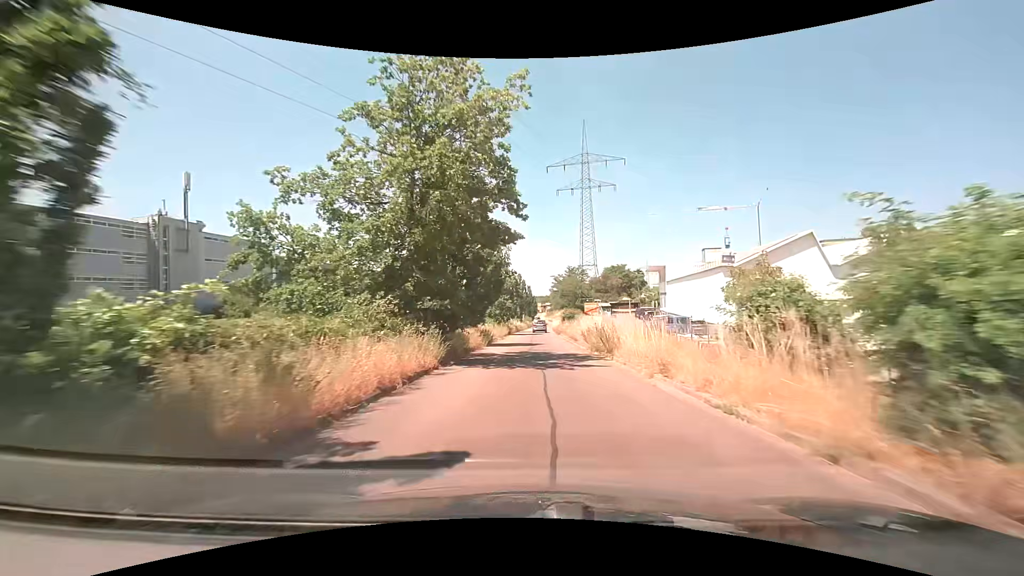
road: trunk_link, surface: asphalt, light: Day
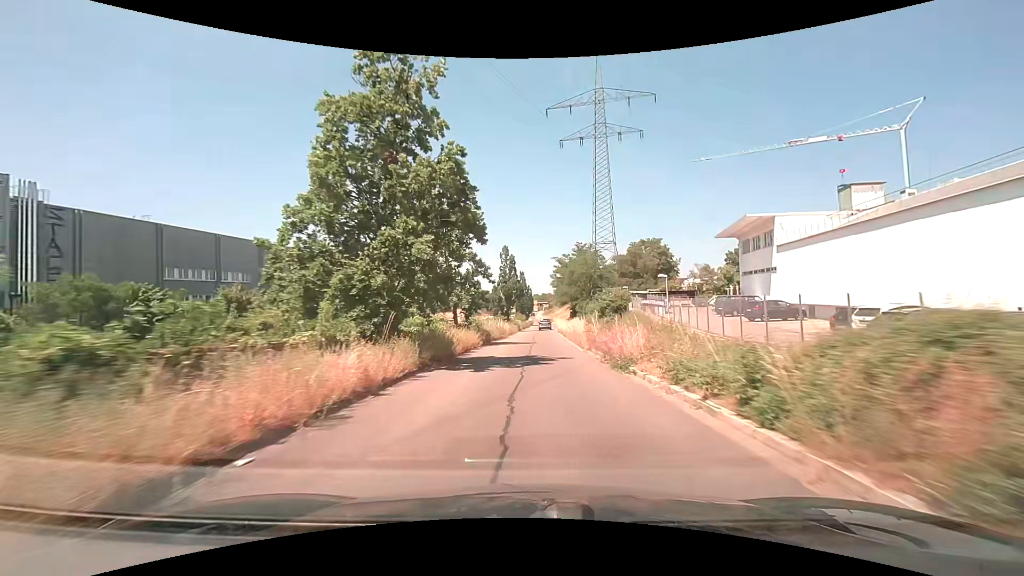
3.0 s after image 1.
(+0.7, +39.6) m; +1°
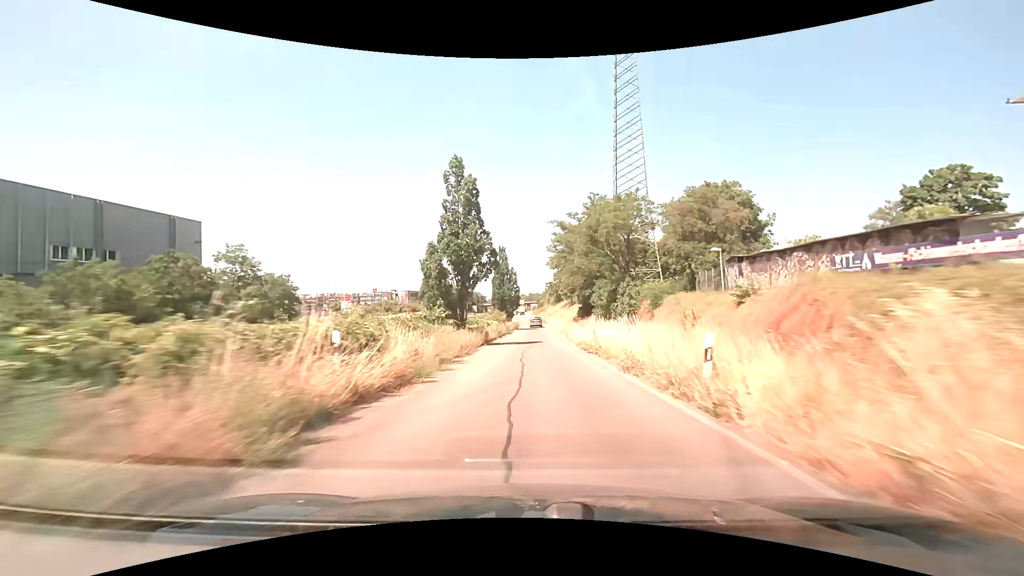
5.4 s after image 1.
(+0.3, +37.9) m; +1°
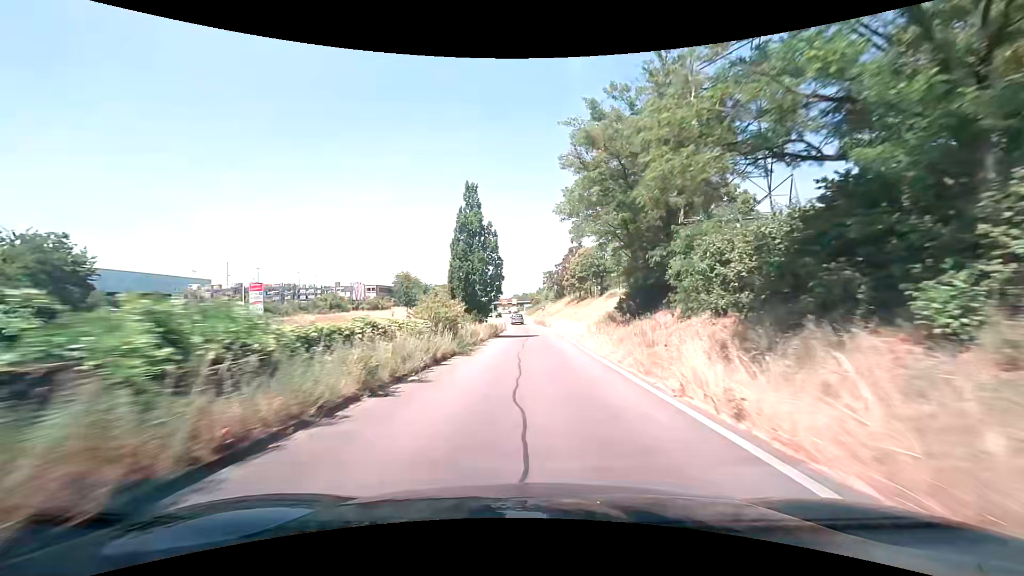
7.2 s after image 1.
(+0.3, +32.3) m; 0°
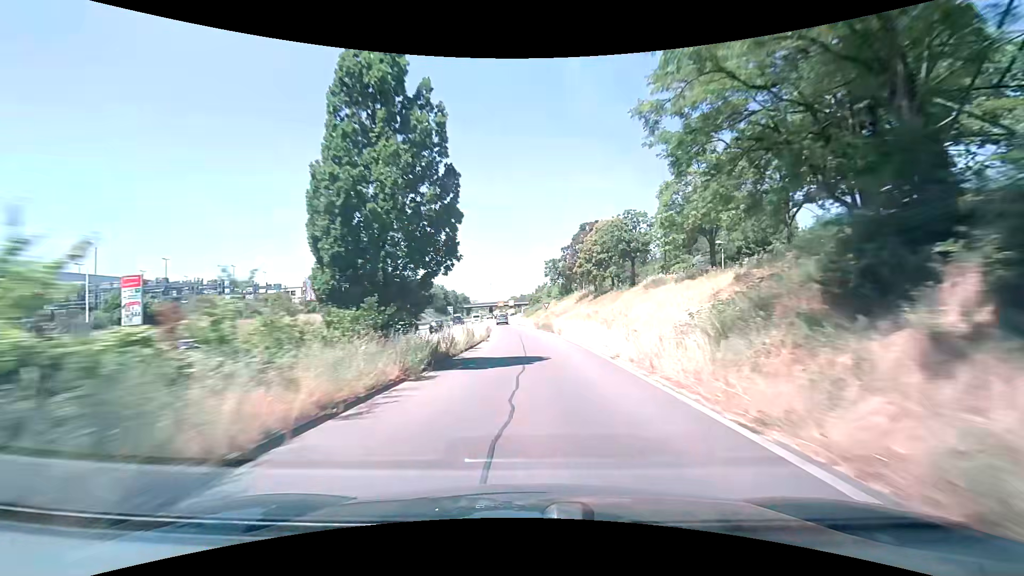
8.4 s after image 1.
(+0.3, +22.6) m; +1°
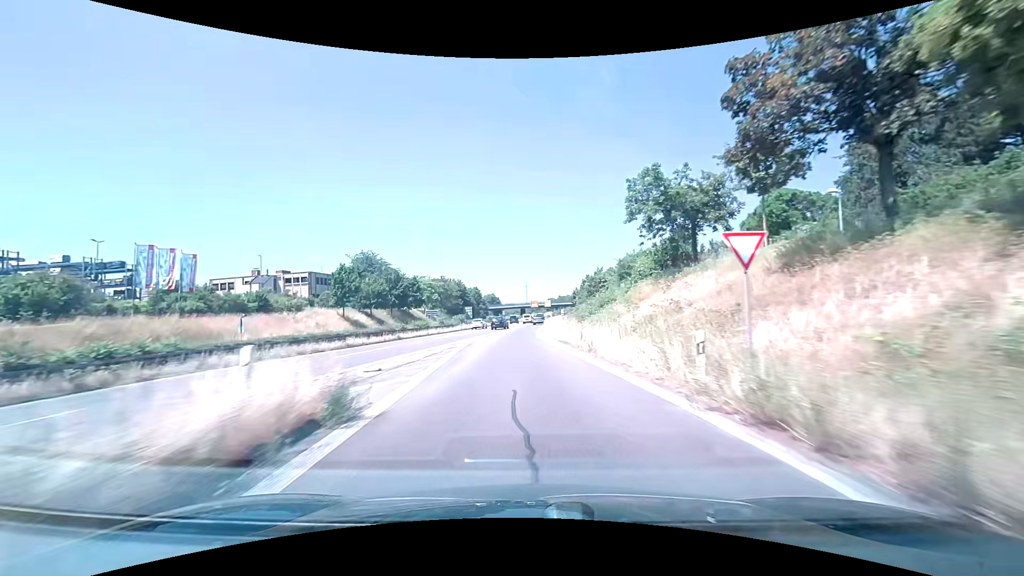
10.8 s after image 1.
(-1.3, +46.8) m; -4°
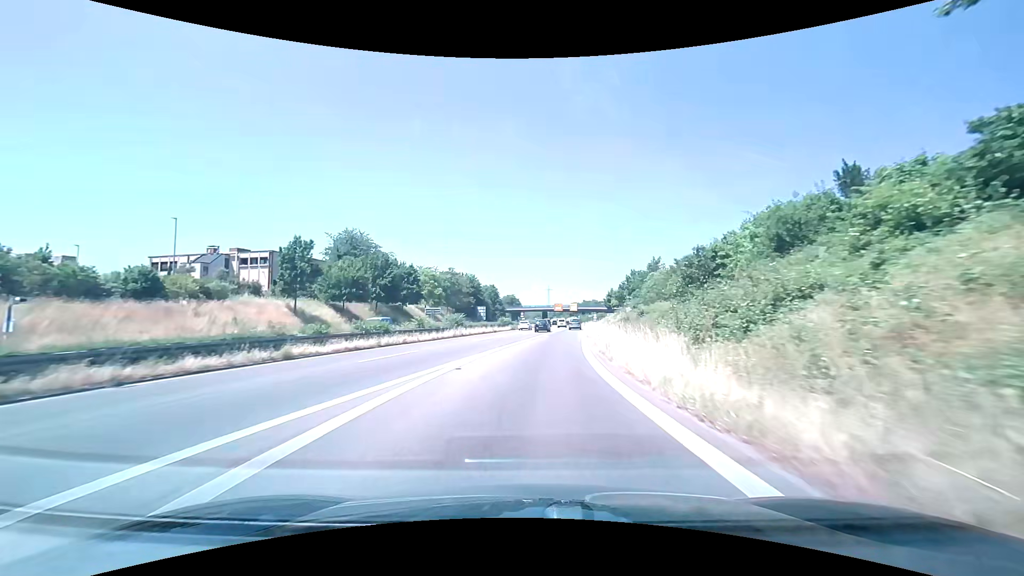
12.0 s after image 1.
(-0.7, +23.4) m; -3°
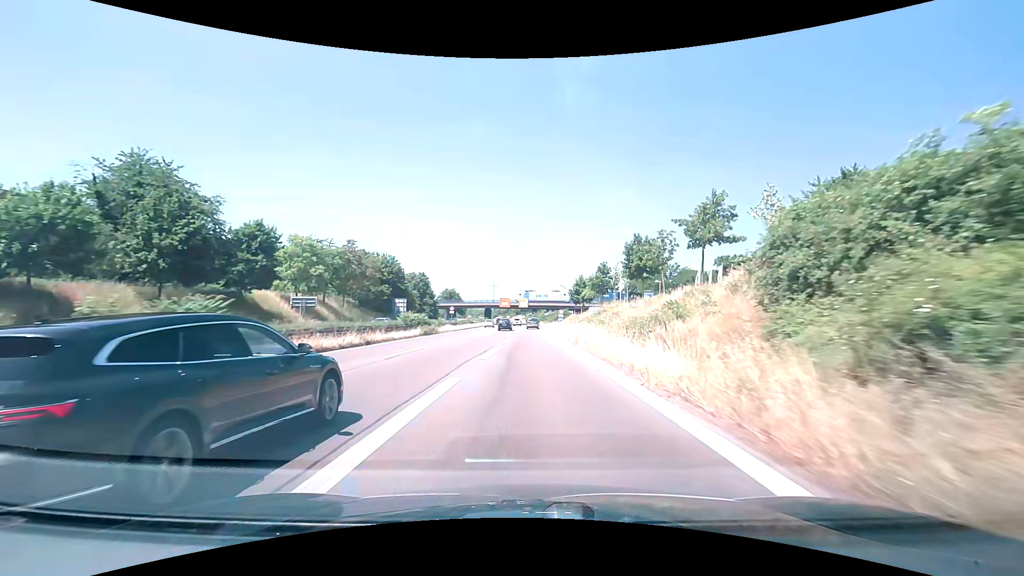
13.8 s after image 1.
(+1.4, +34.4) m; +6°
(0, +10) (0, +20) (0, +30) (0, +40) (0, +50) (0, +60) (0, +70) (0, +80) (0, +90) (0, +100) m
